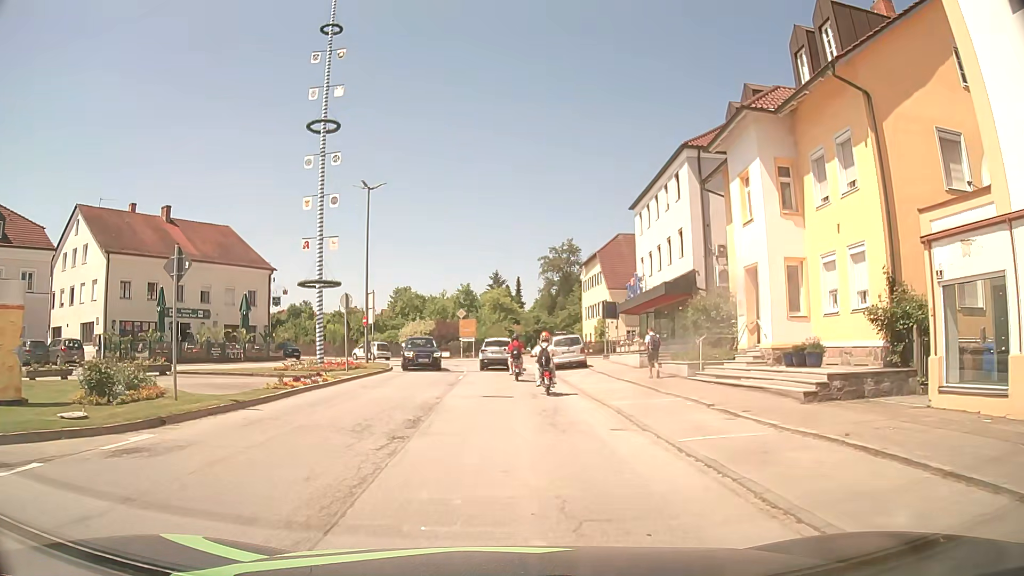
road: secondary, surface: asphalt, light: Day
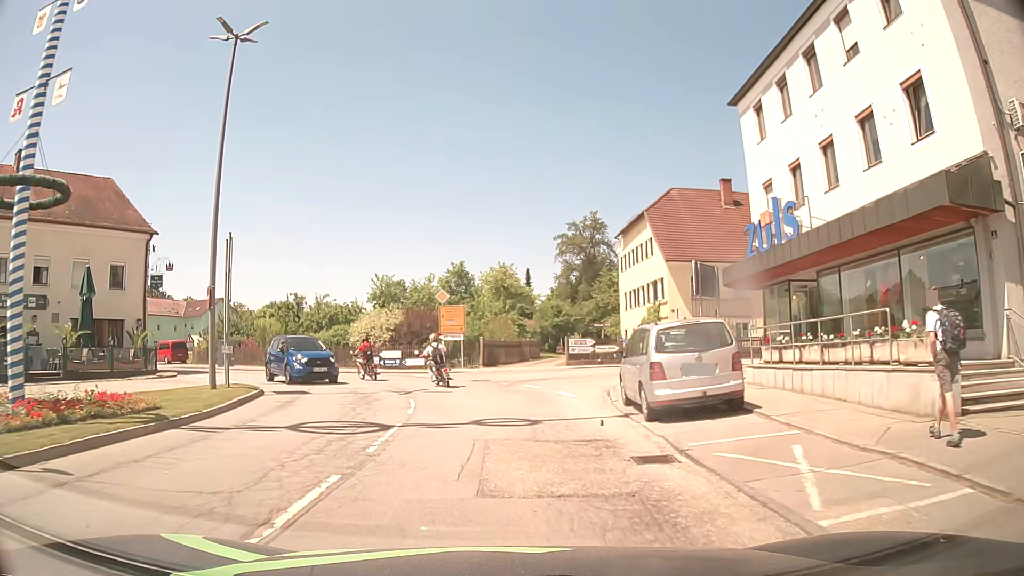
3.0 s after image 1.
(0.0, +21.4) m; -1°
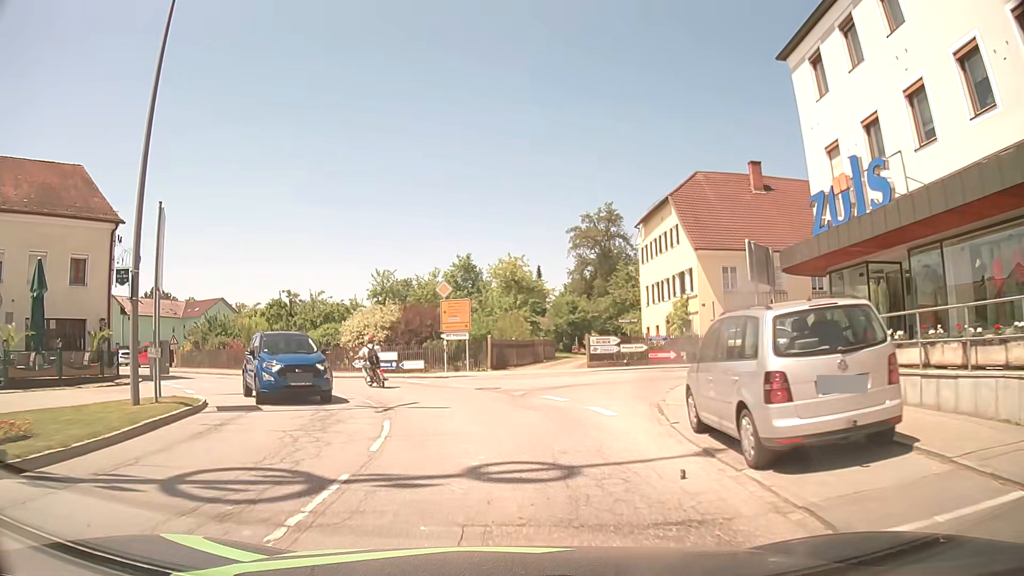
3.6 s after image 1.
(0.0, +4.6) m; -1°
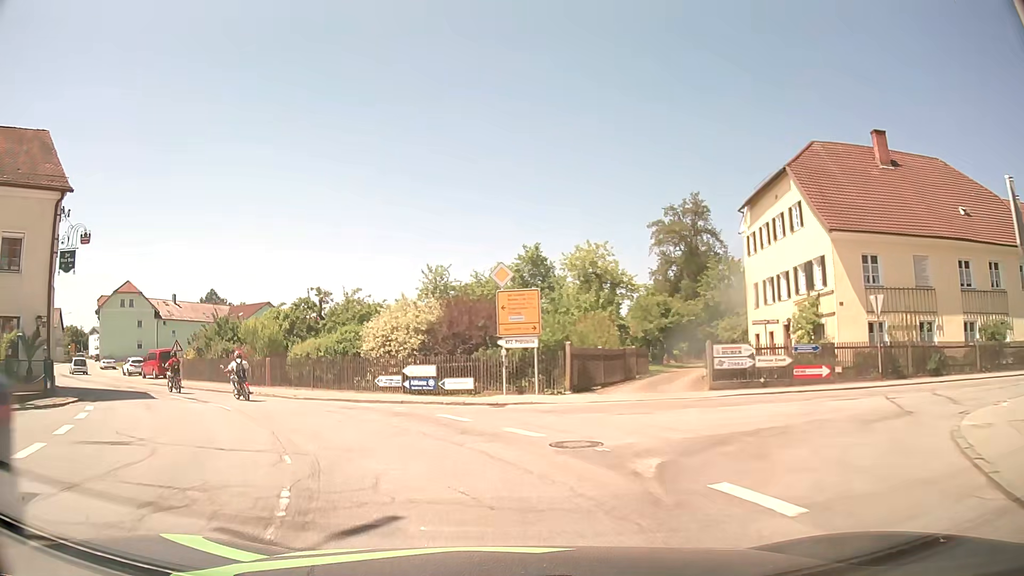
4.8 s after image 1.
(-0.3, +9.6) m; -6°
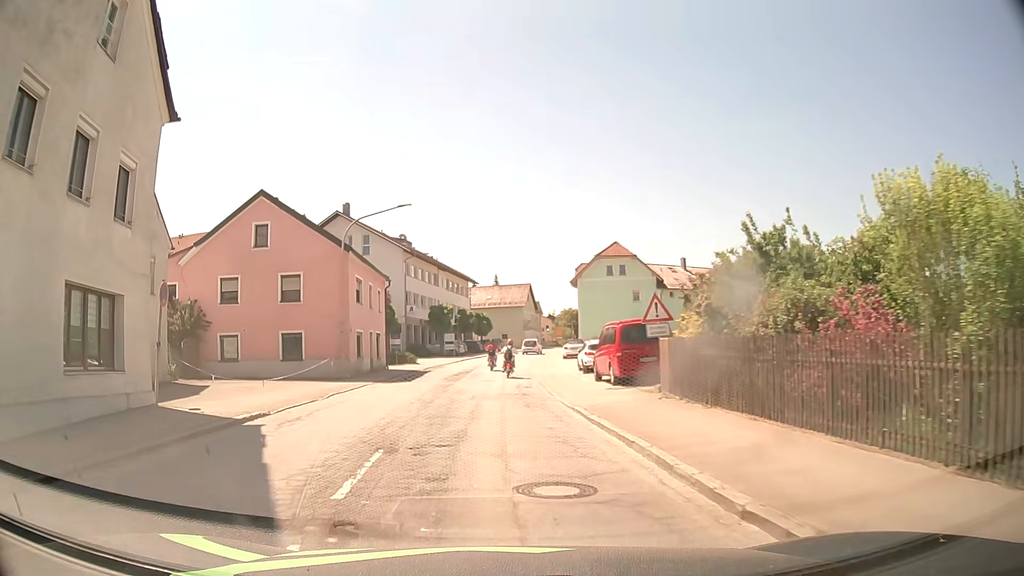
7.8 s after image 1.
(-9.7, +23.4) m; -45°
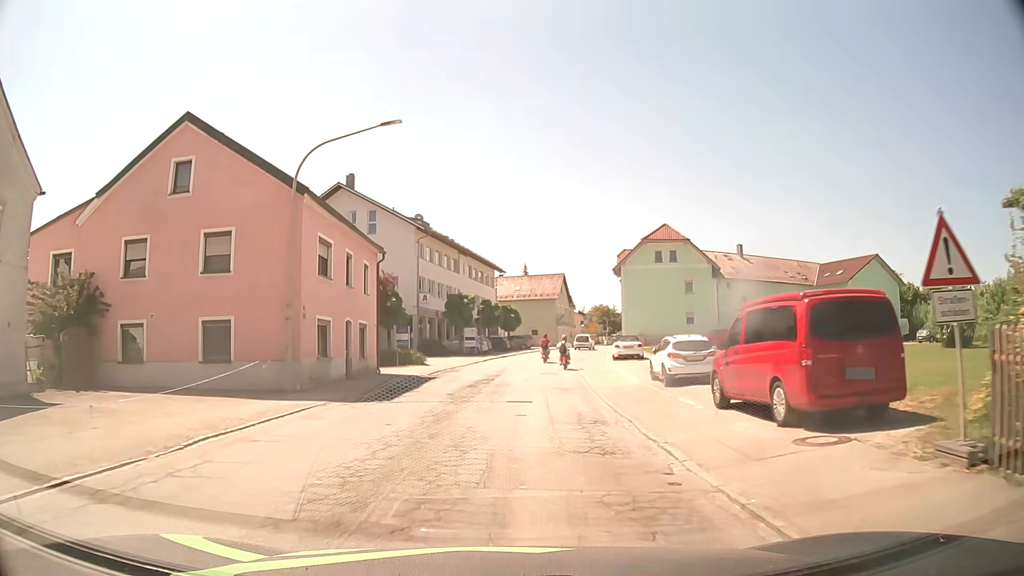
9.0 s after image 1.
(-0.4, +11.0) m; -4°
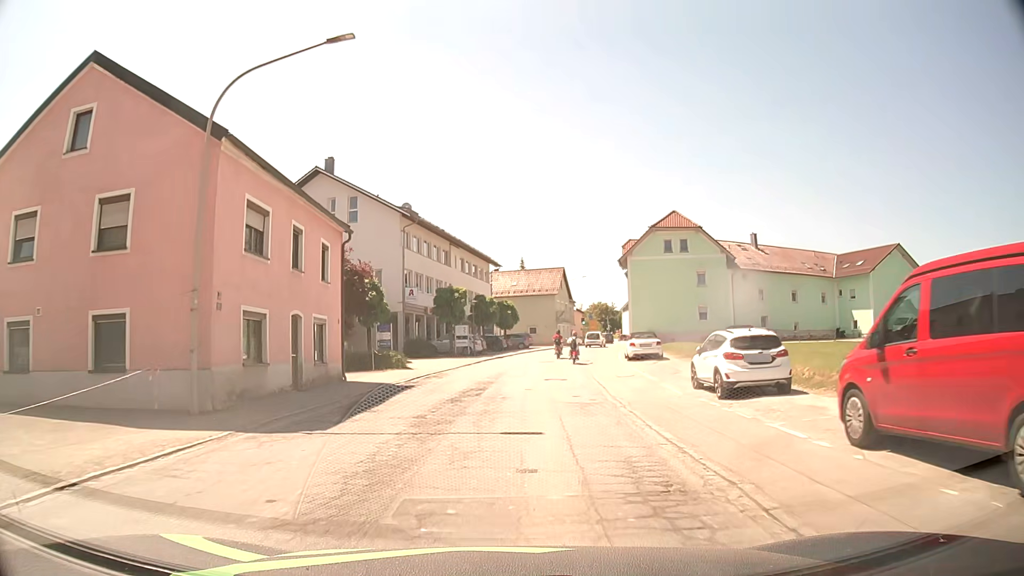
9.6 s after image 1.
(+0.1, +5.7) m; +1°
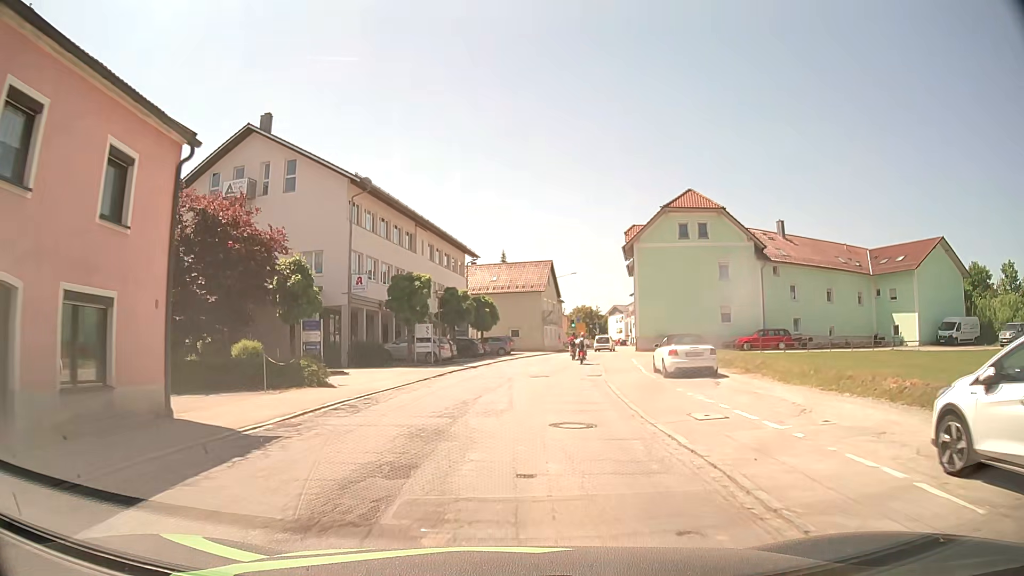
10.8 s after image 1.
(+0.1, +11.5) m; +1°
